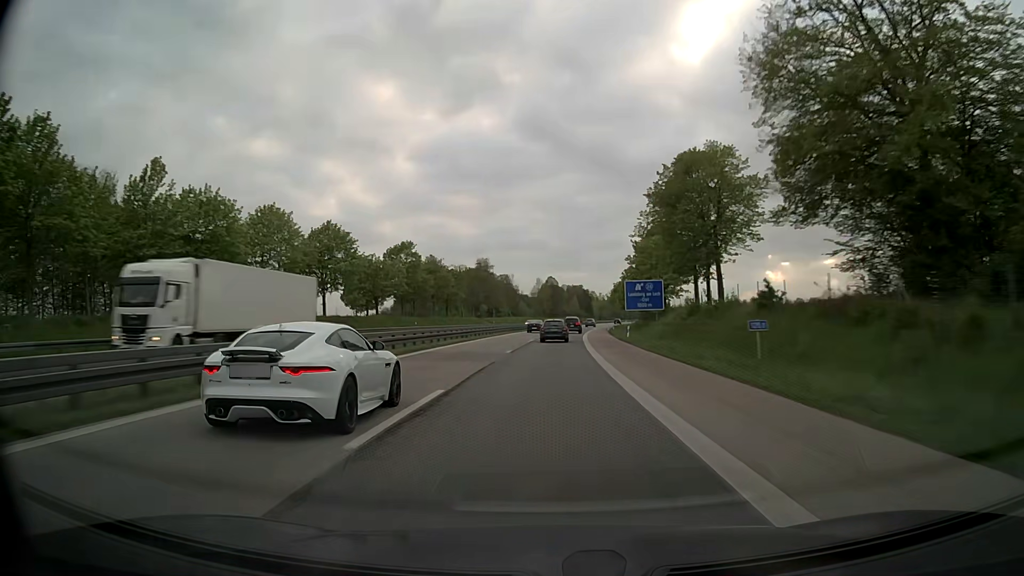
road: motorway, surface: asphalt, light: Day
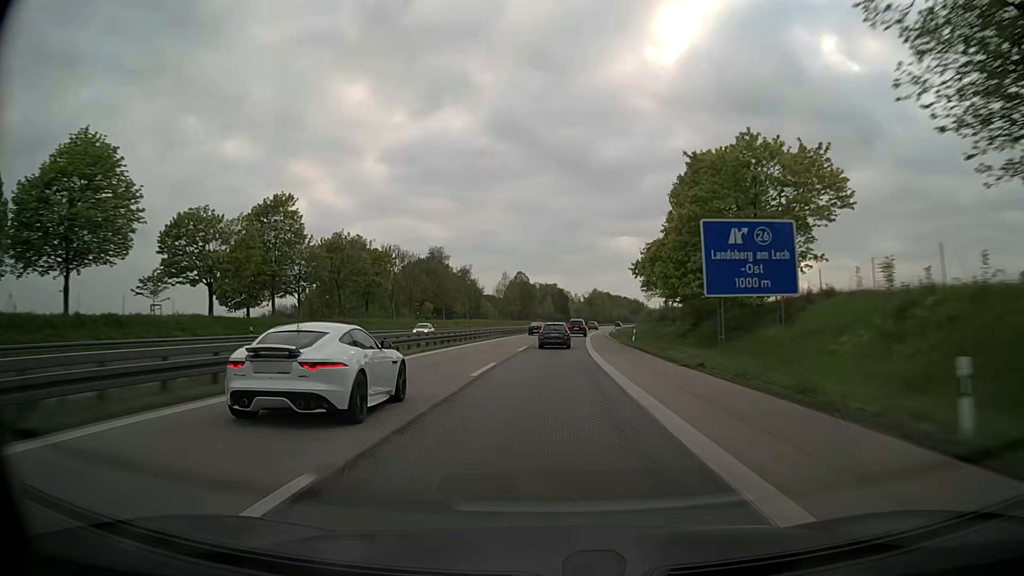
(+0.9, +43.1) m; +2°
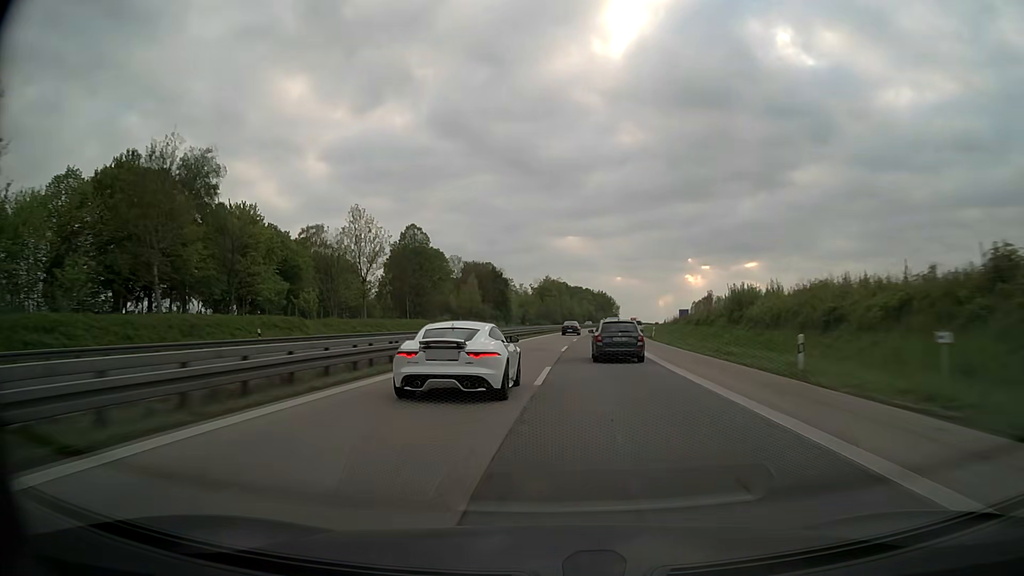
(+5.1, +109.3) m; +4°
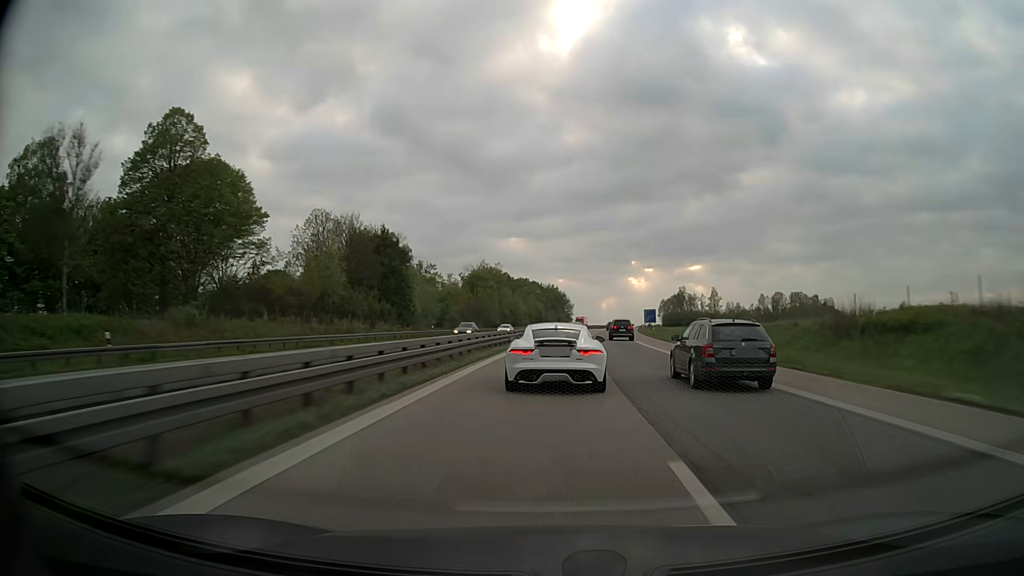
(+2.4, +67.0) m; +5°
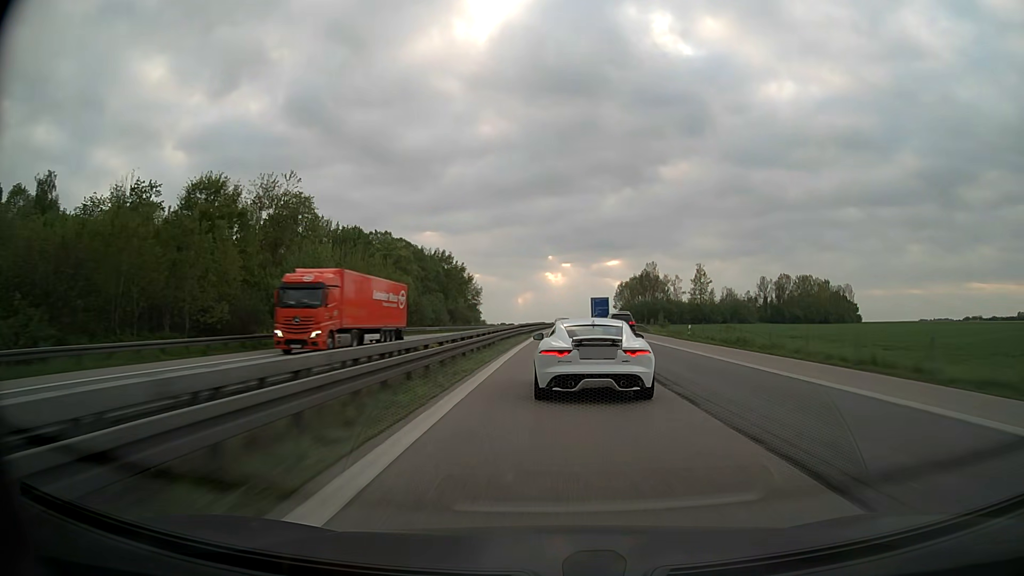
(+7.5, +111.7) m; +7°
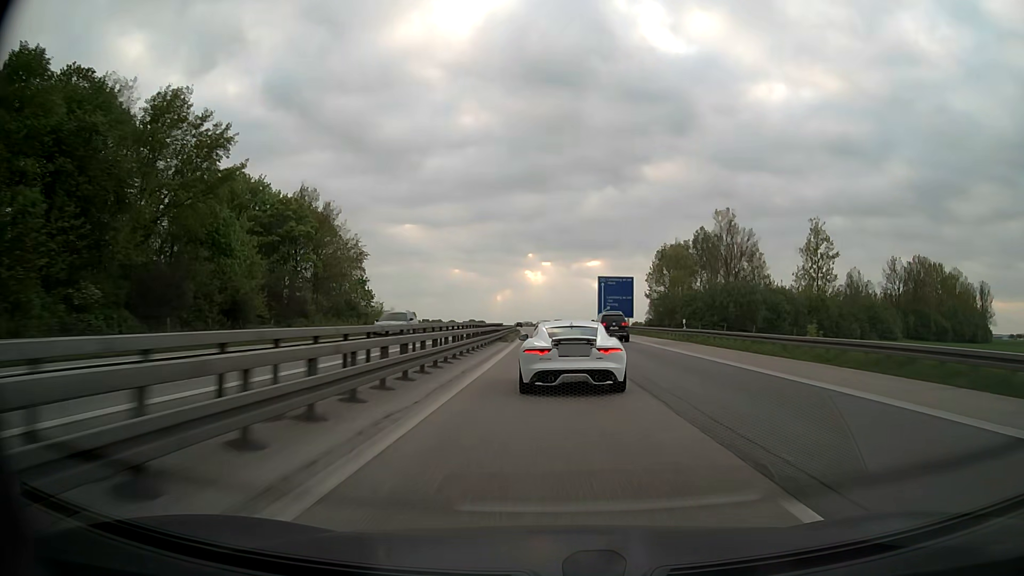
(+2.9, +105.4) m; +2°
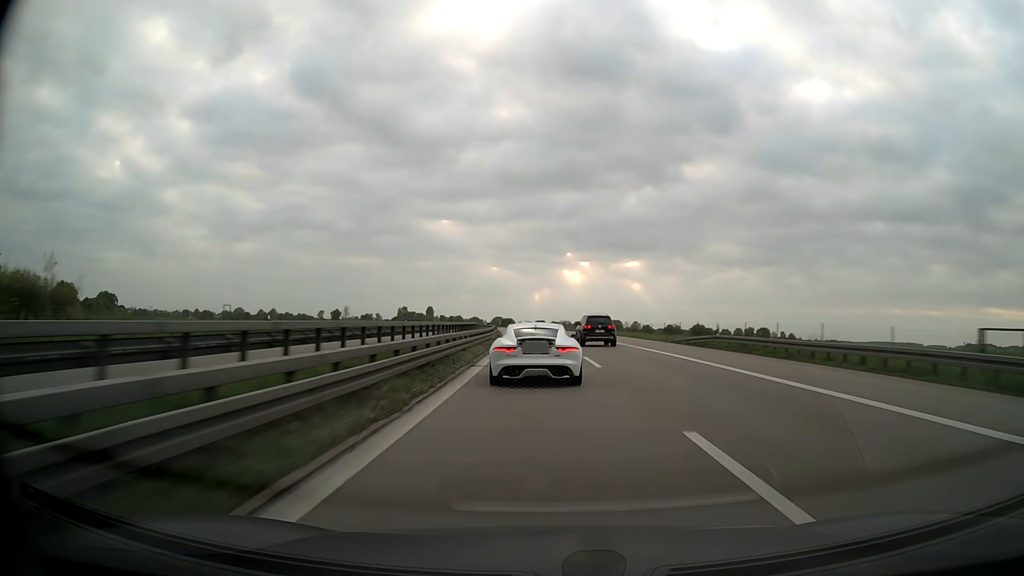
(-1.9, +105.0) m; -3°
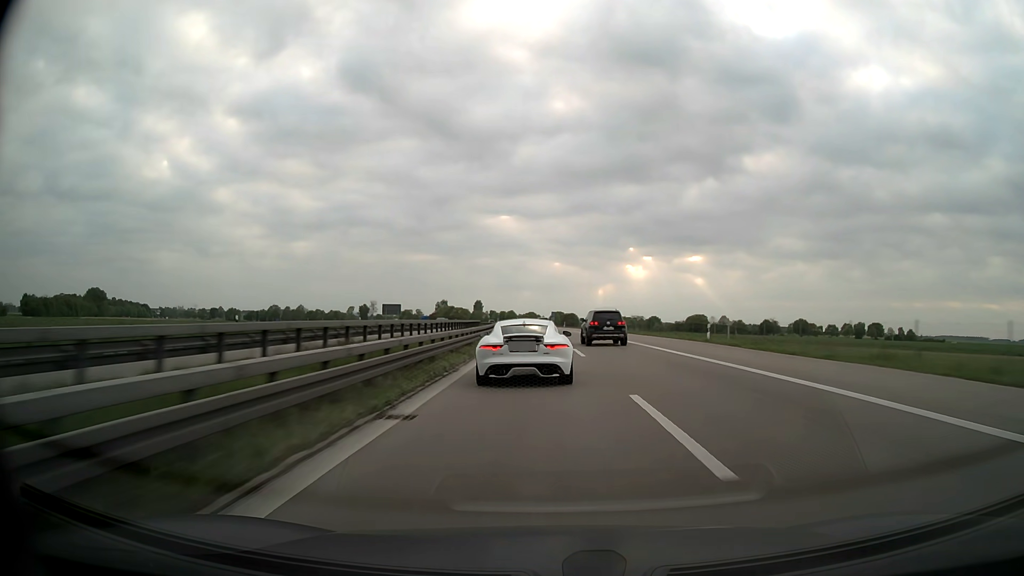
(-3.6, +86.2) m; -5°
(0, +10) (0, +20) (-1, +30) (-1, +40) (-1, +50) (-2, +60) (-3, +70) (-3, +80) (-4, +90) (-5, +100) m
